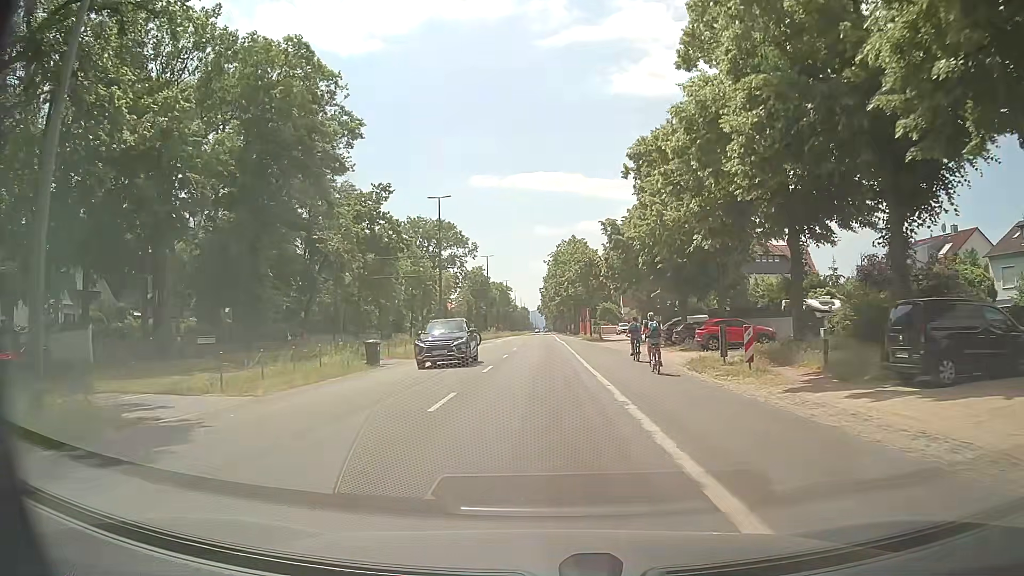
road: tertiary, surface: asphalt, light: Day
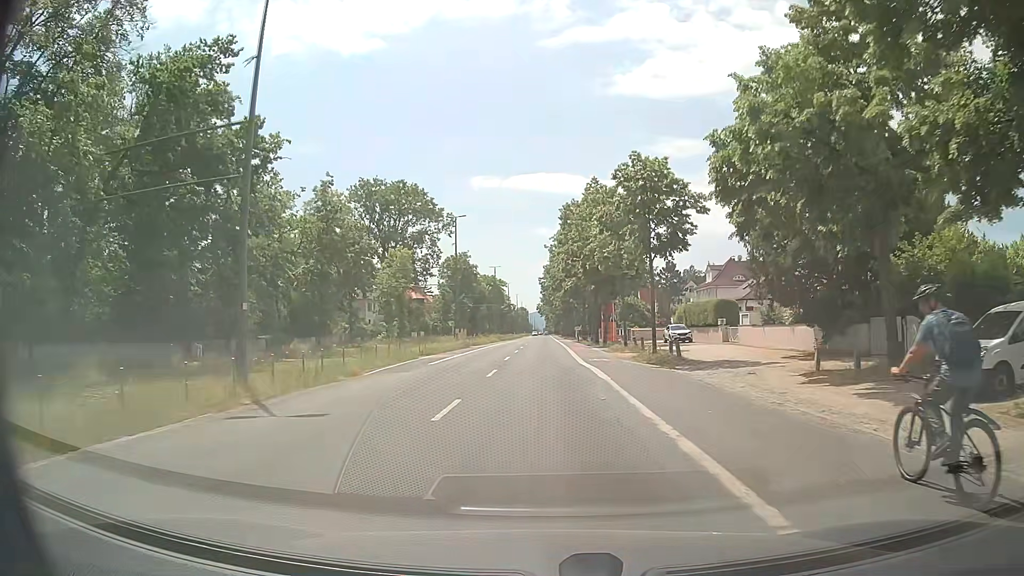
(-0.5, +37.0) m; -1°
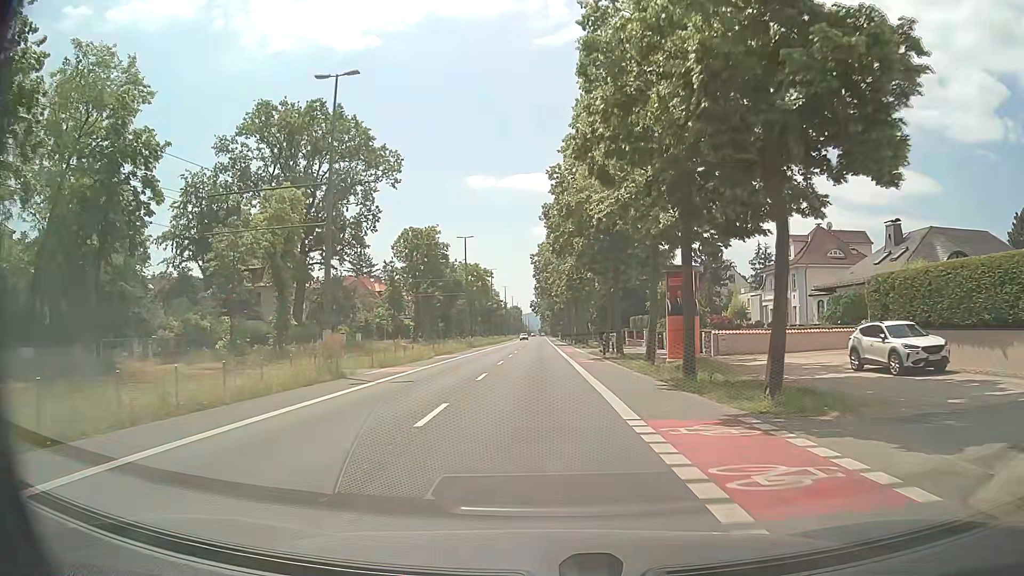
(+0.2, +36.7) m; 0°
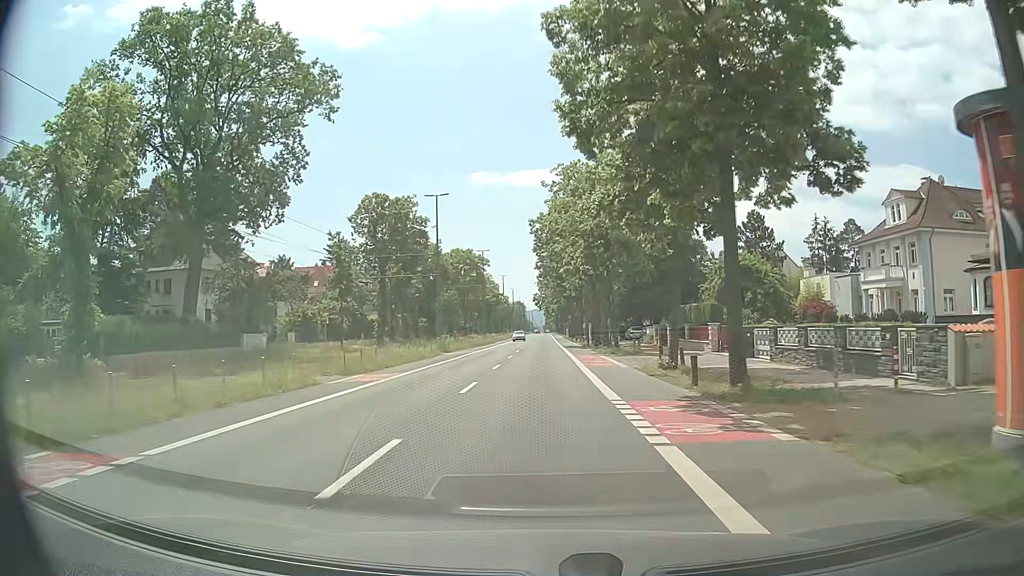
(0.0, +22.3) m; 0°
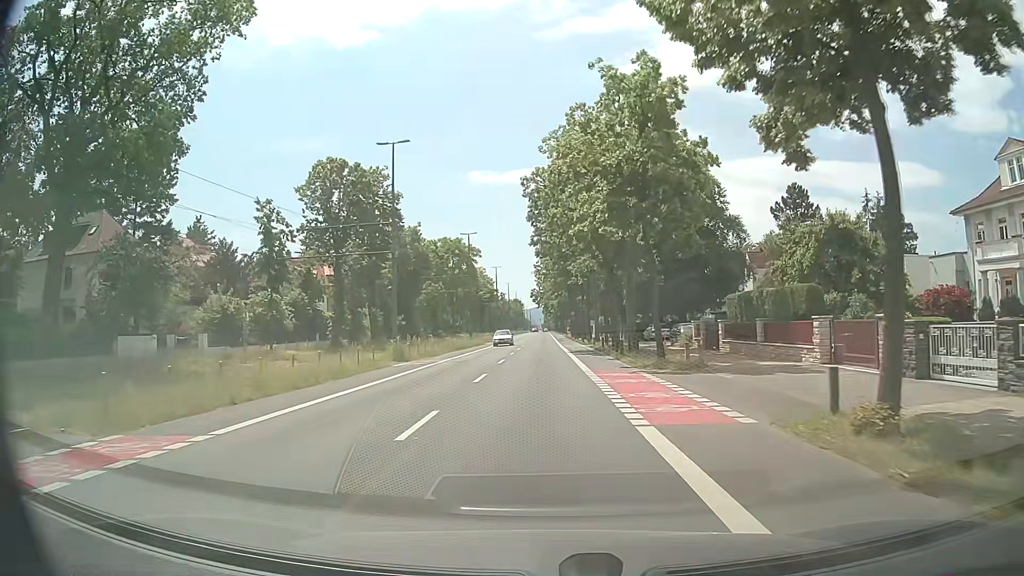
(-0.1, +15.2) m; +1°
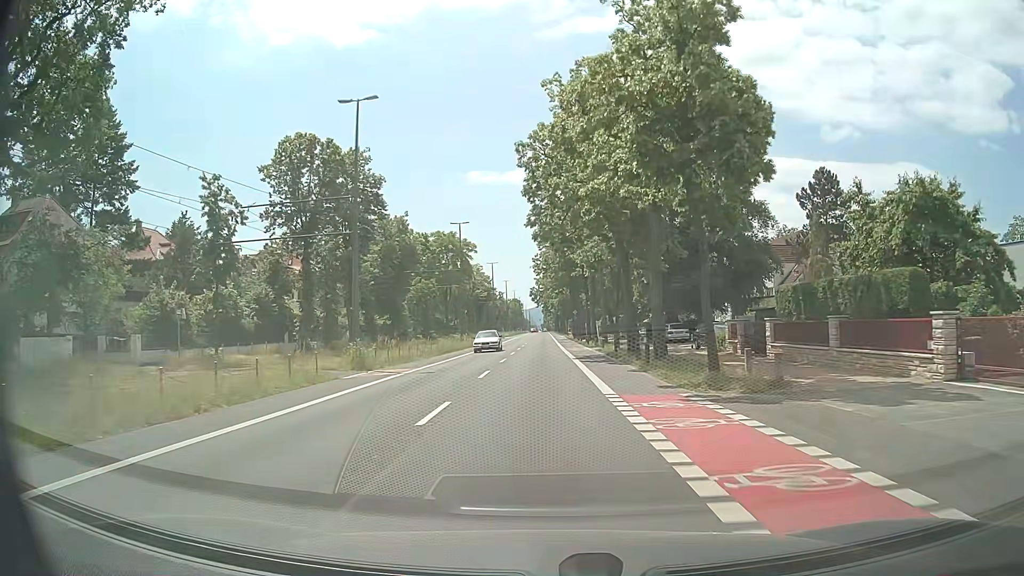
(-0.1, +7.7) m; -2°
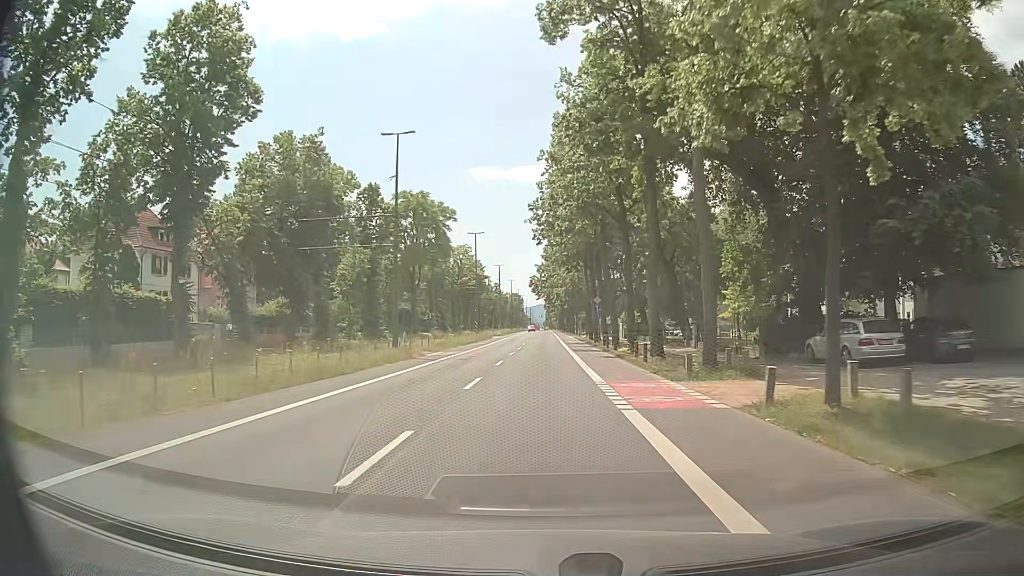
(+0.5, +30.9) m; 0°
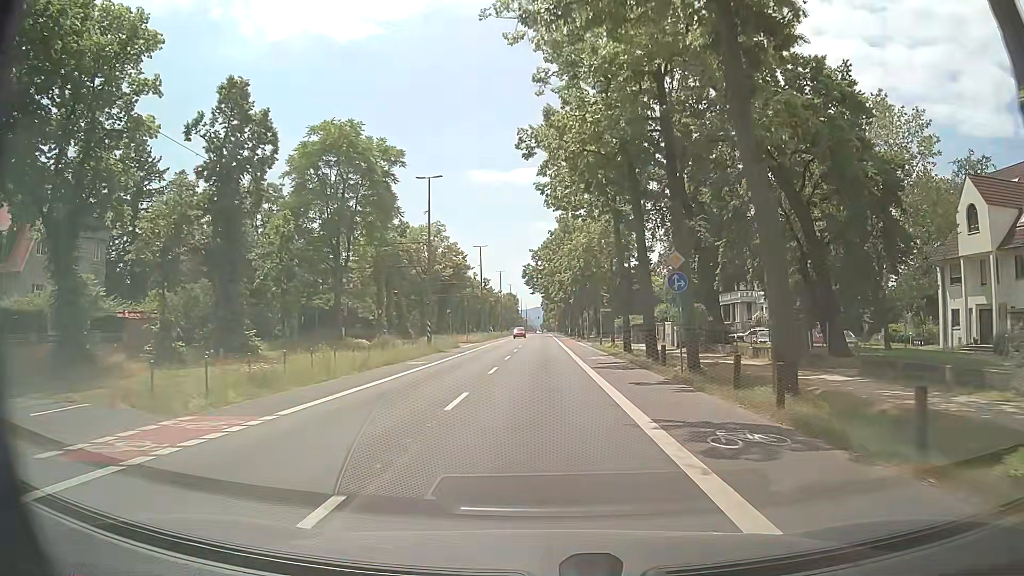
(+0.3, +30.4) m; +1°
(0, +10) (0, +20) (0, +30) (0, +40) (+1, +50) (+1, +60) (+1, +70) (+1, +80) (+1, +90) (+1, +100) m
